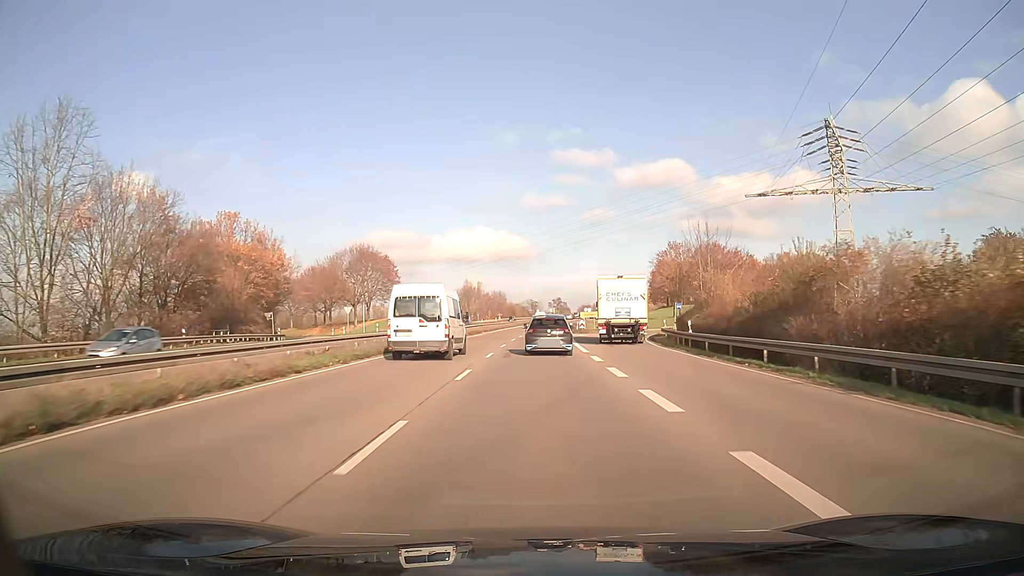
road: trunk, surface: asphalt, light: Day
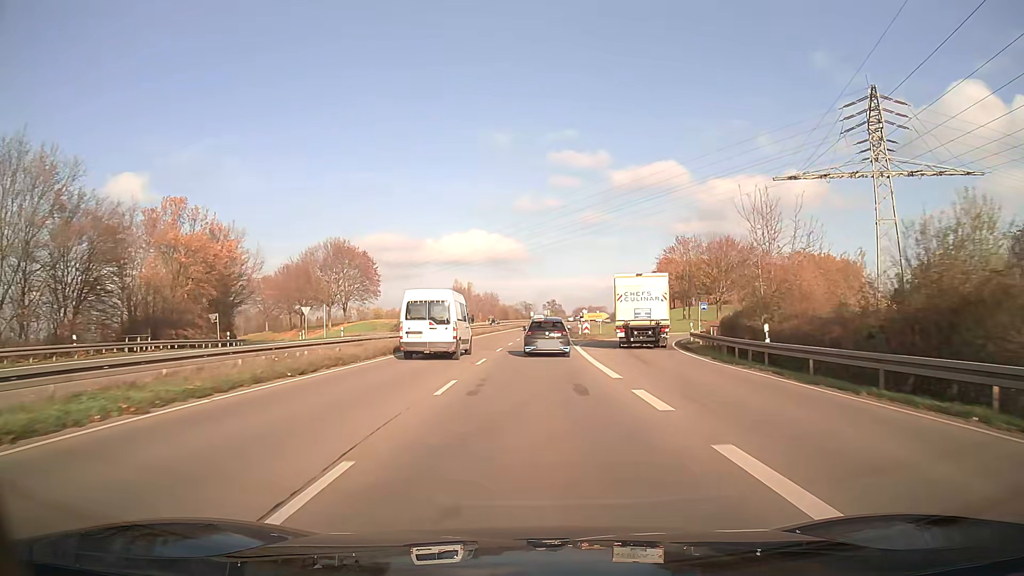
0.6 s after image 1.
(0.0, +11.6) m; 0°
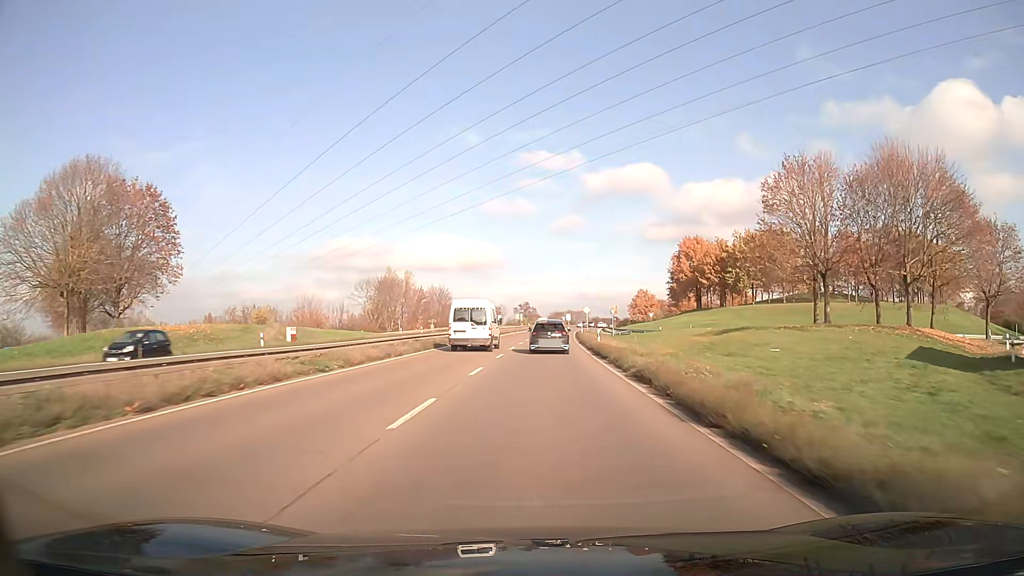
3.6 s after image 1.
(+1.2, +58.6) m; +3°
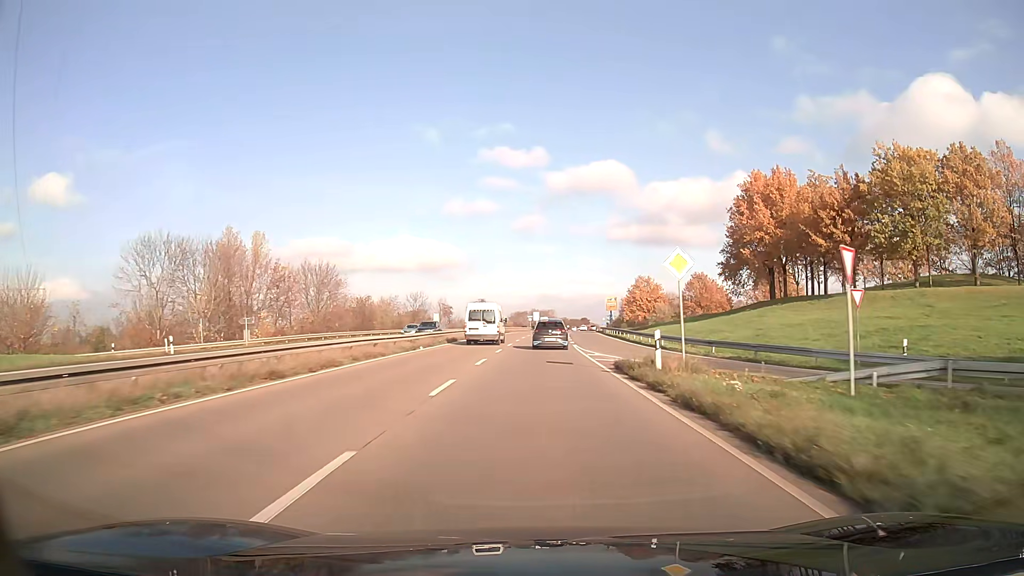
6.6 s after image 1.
(+1.7, +59.2) m; +3°
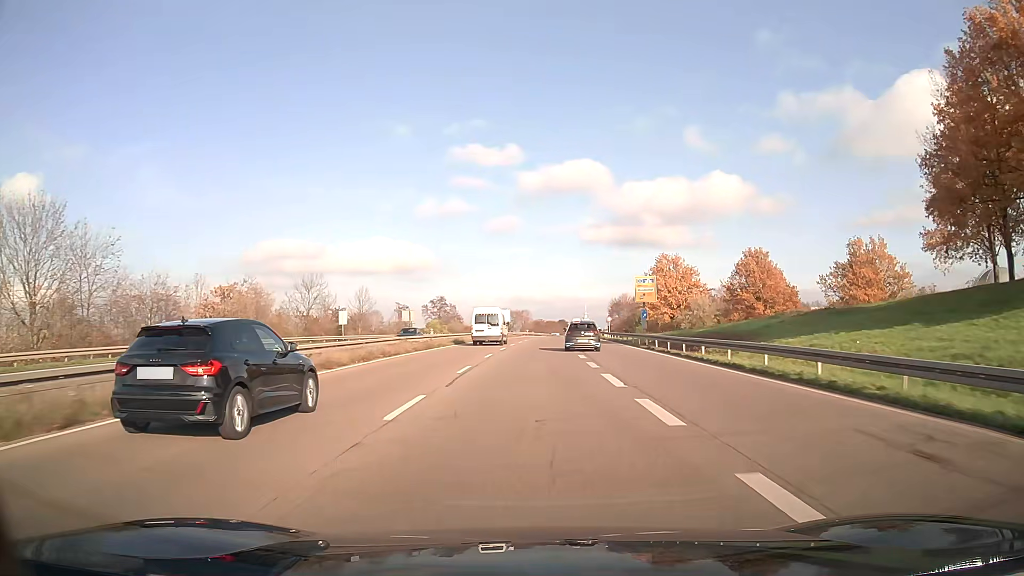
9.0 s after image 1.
(+0.9, +48.0) m; +2°
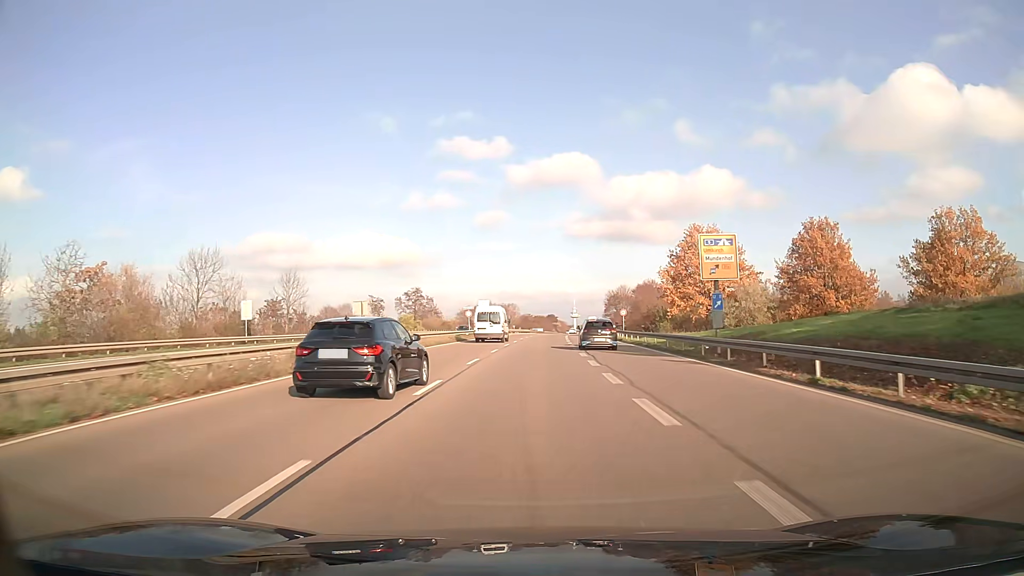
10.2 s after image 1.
(+0.2, +24.2) m; +1°
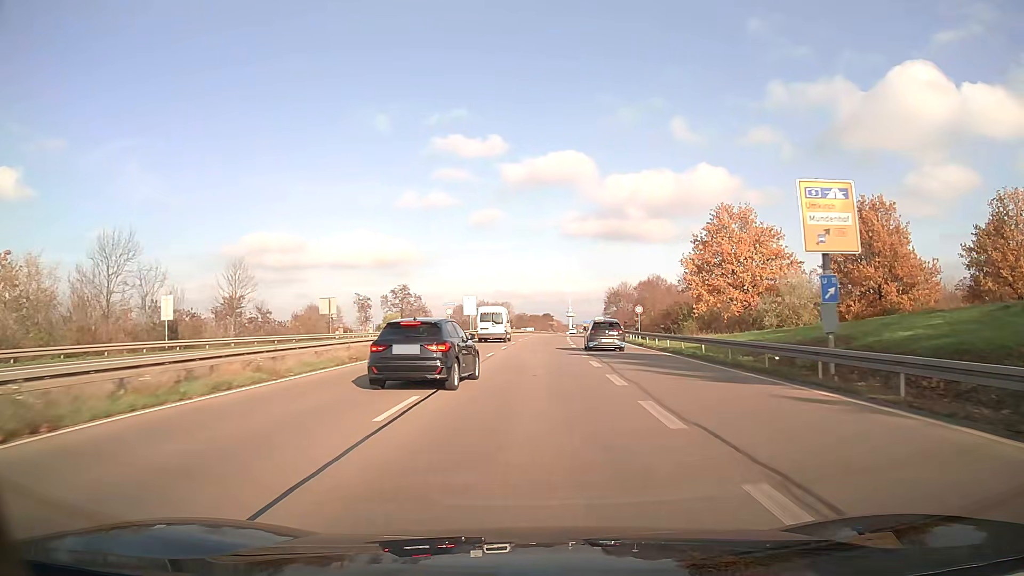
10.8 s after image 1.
(0.0, +12.1) m; 0°
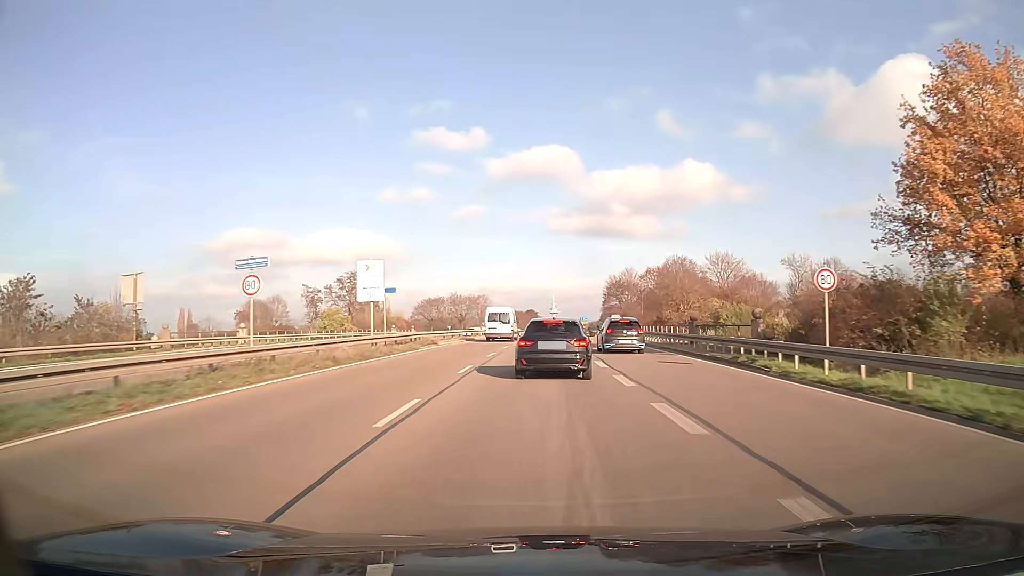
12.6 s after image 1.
(+0.4, +36.5) m; +1°
